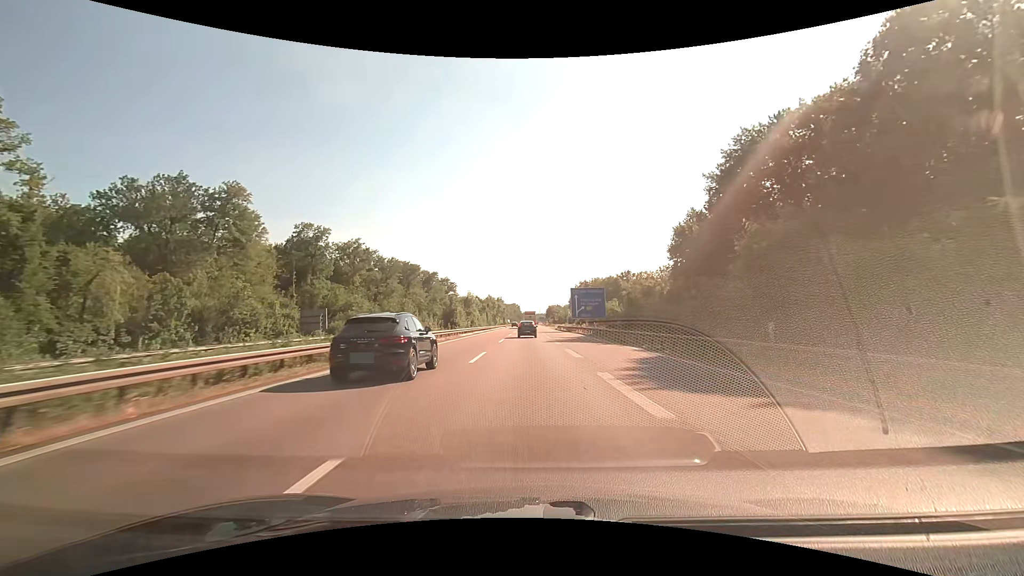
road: motorway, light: Day
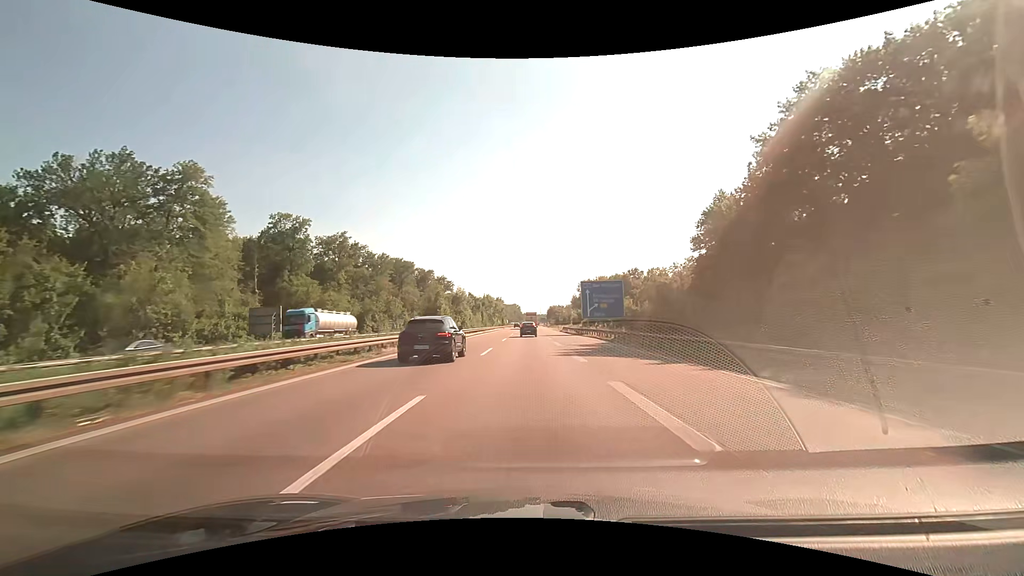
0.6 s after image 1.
(0.0, +13.7) m; 0°
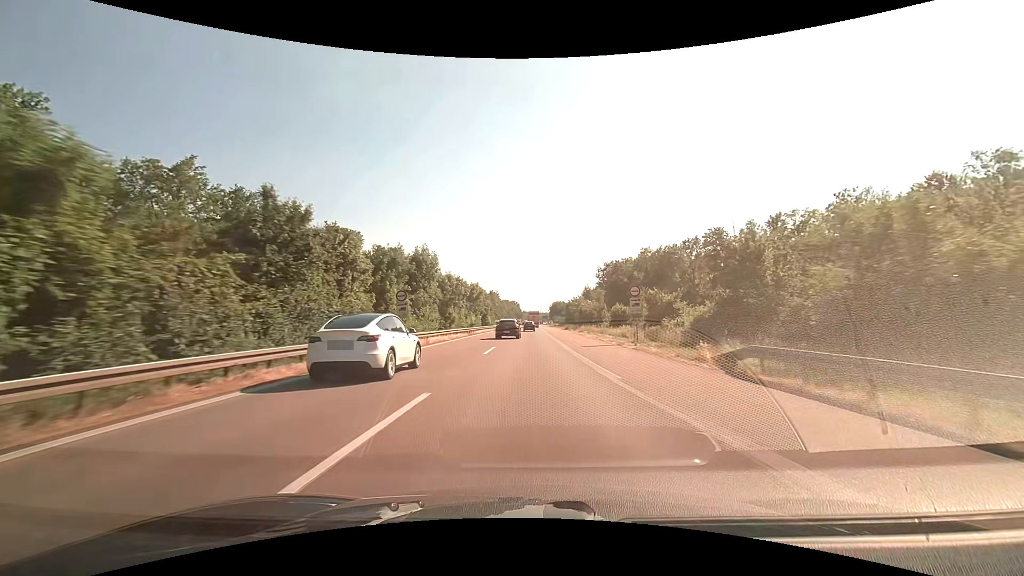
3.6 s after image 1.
(-0.1, +71.7) m; 0°
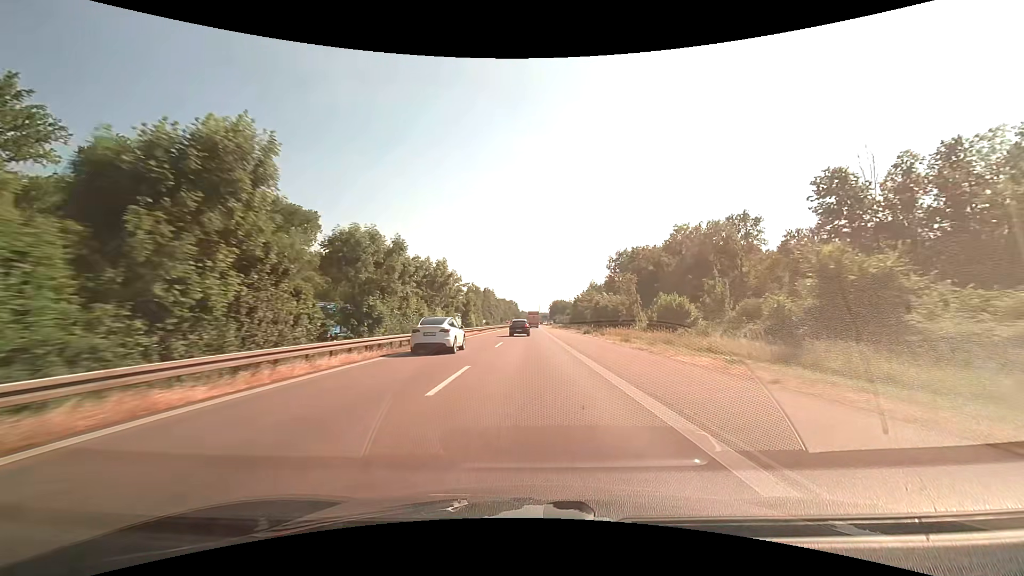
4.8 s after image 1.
(0.0, +29.9) m; 0°
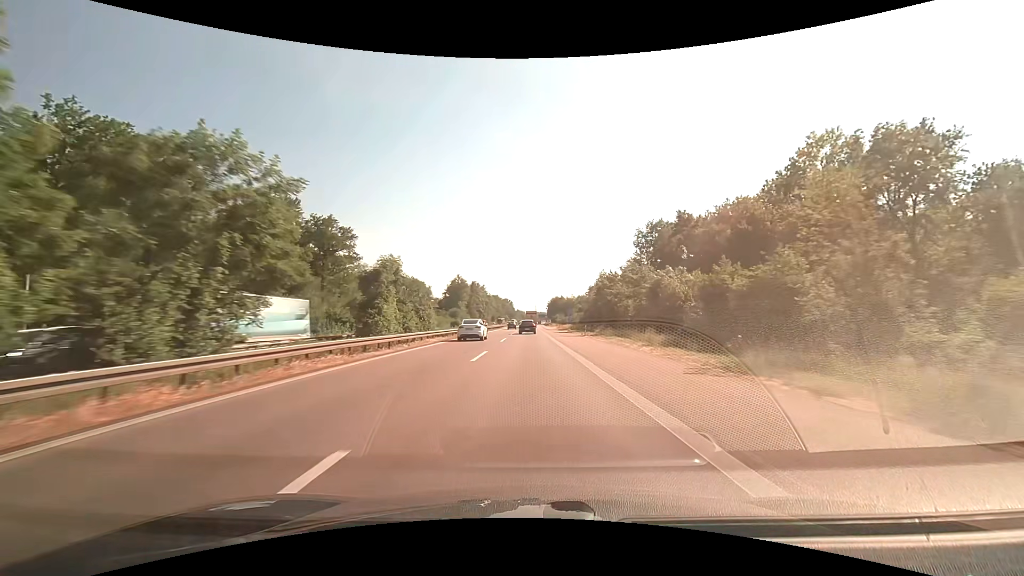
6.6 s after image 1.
(+0.3, +45.9) m; 0°
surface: asphalt
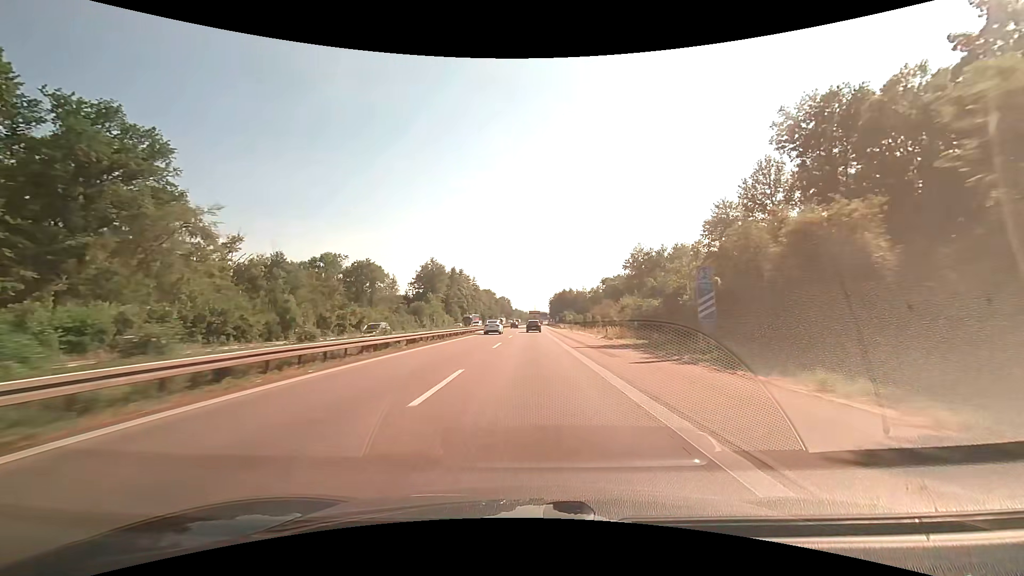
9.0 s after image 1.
(+0.1, +63.0) m; 0°
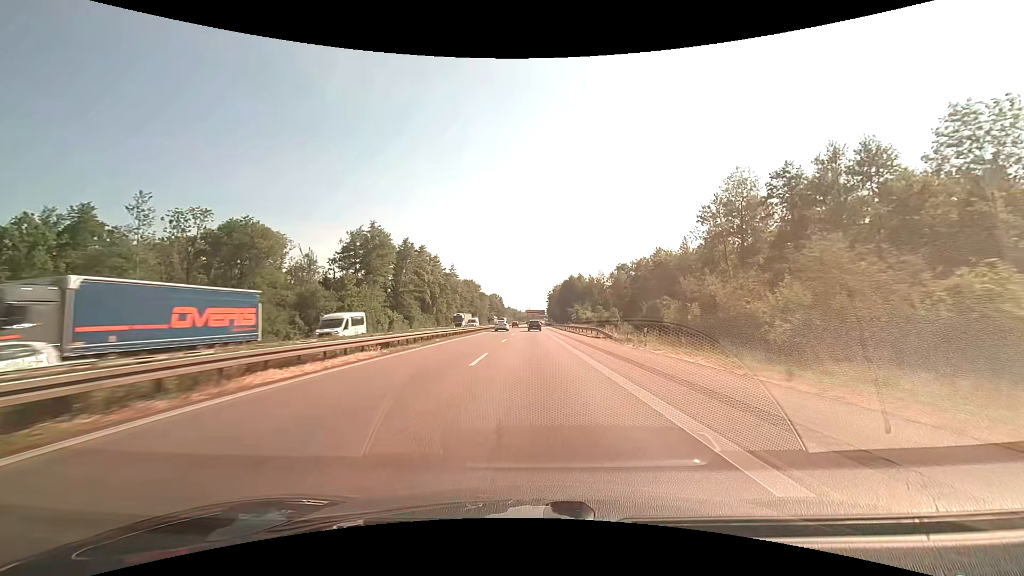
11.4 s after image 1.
(+0.2, +64.4) m; +1°
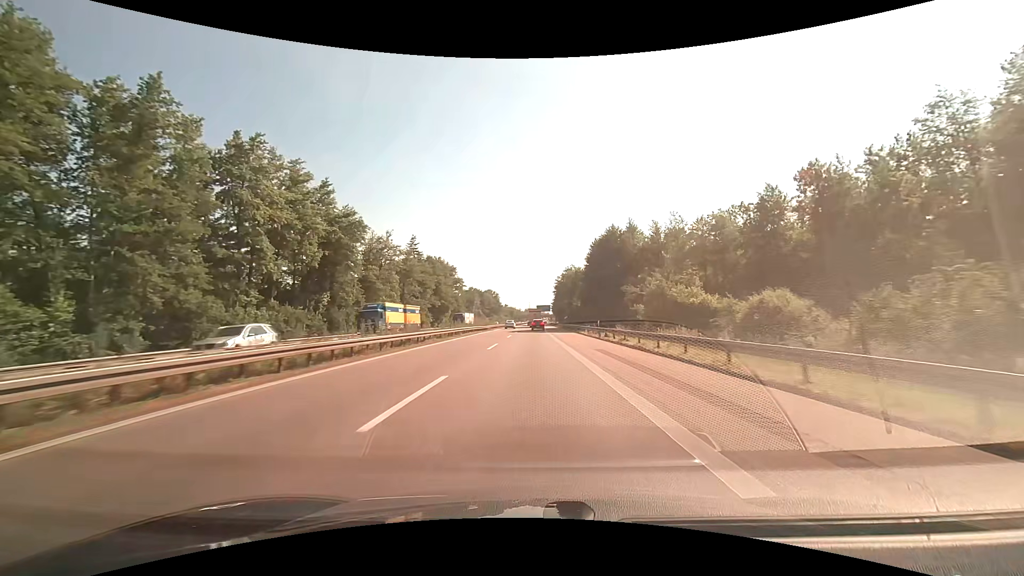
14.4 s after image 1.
(+0.6, +80.9) m; 0°
(0, +10) (0, +20) (0, +30) (0, +40) (0, +50) (+1, +60) (+1, +70) (+1, +80) (+1, +90) (+1, +100) m
